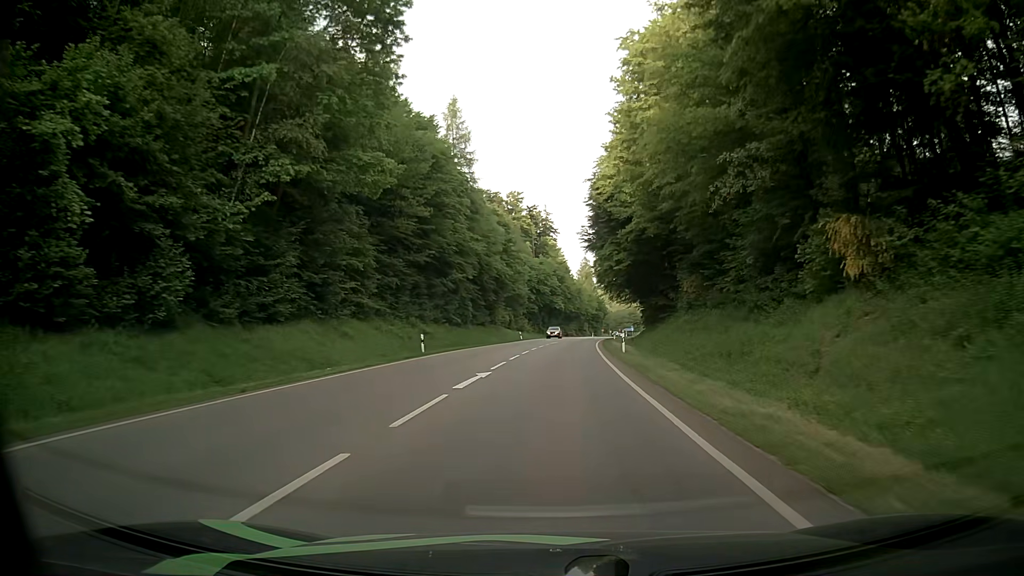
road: secondary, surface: asphalt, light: Day
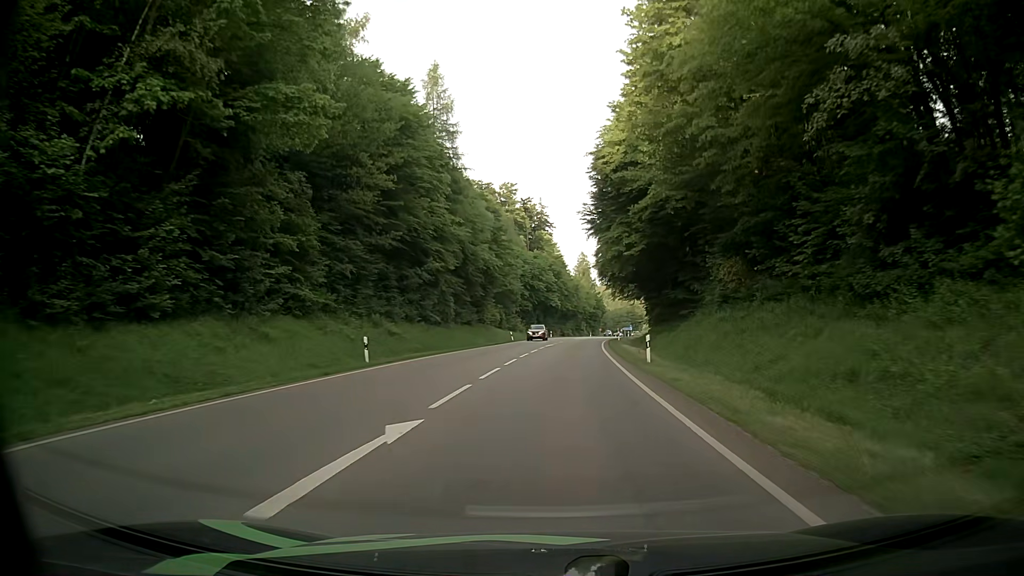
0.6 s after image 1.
(0.0, +10.0) m; +1°
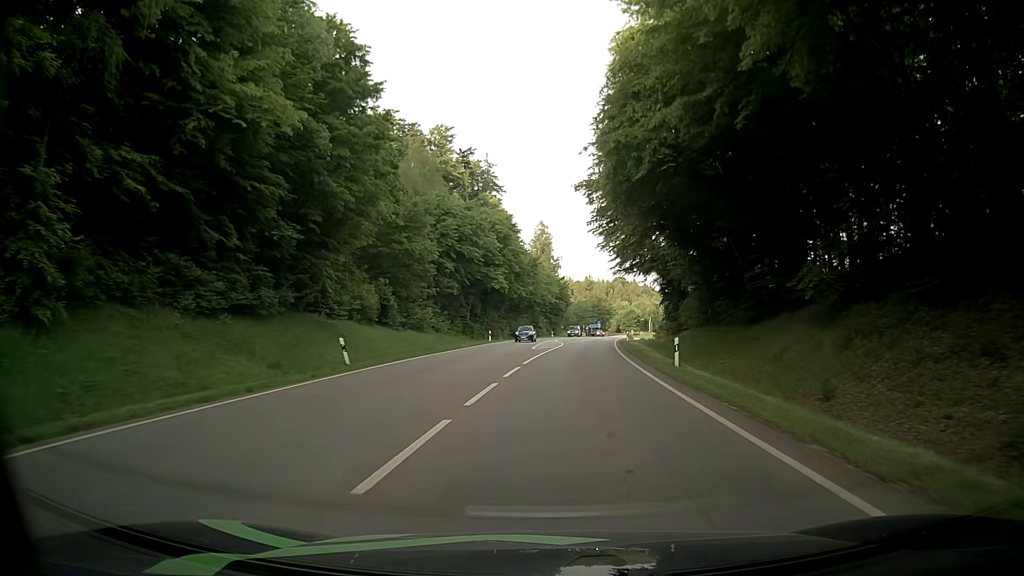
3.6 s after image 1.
(+1.0, +47.3) m; +3°
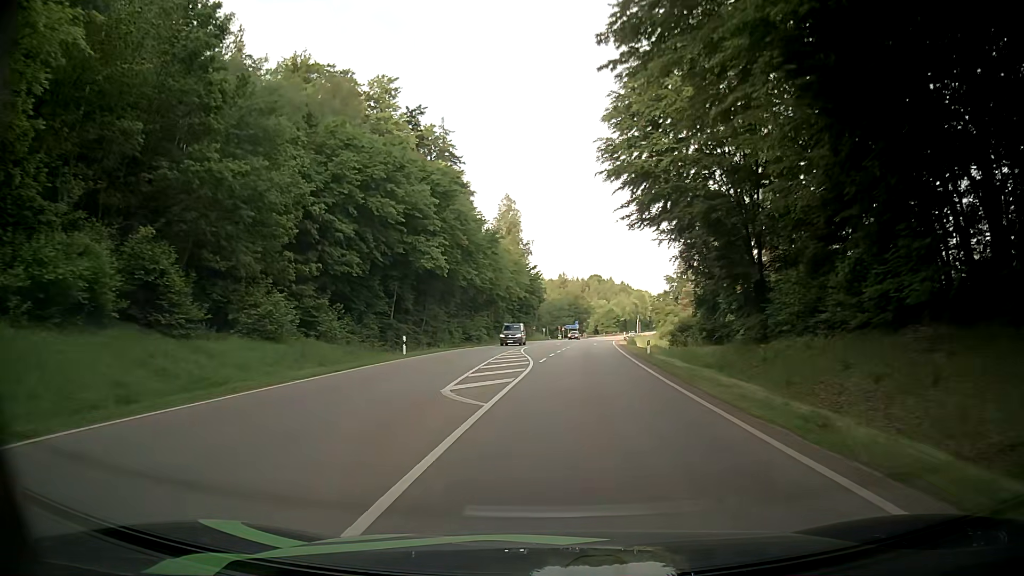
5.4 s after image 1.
(+0.5, +27.1) m; +2°
